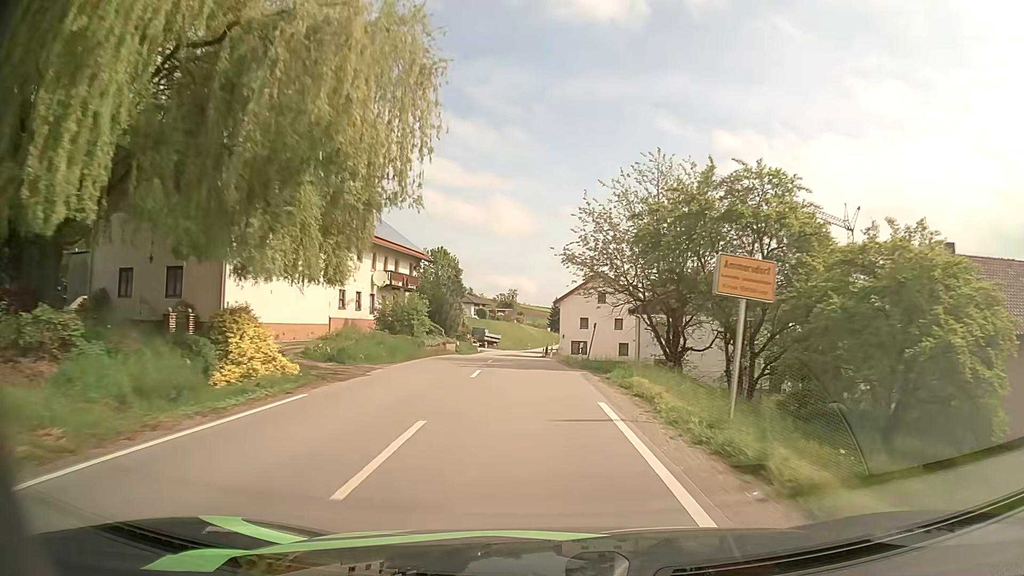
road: secondary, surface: asphalt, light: Day
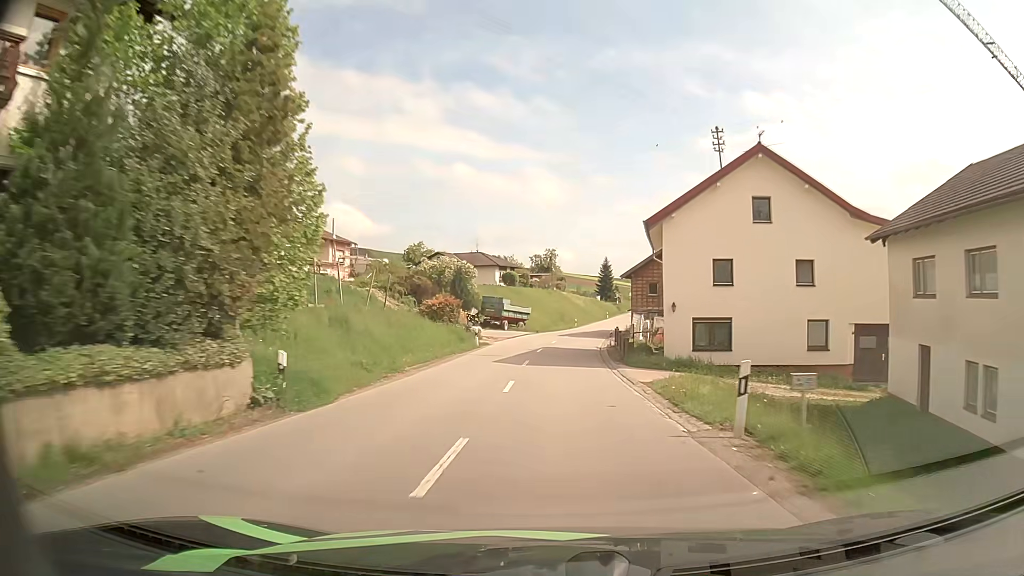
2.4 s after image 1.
(-1.6, +39.1) m; -3°
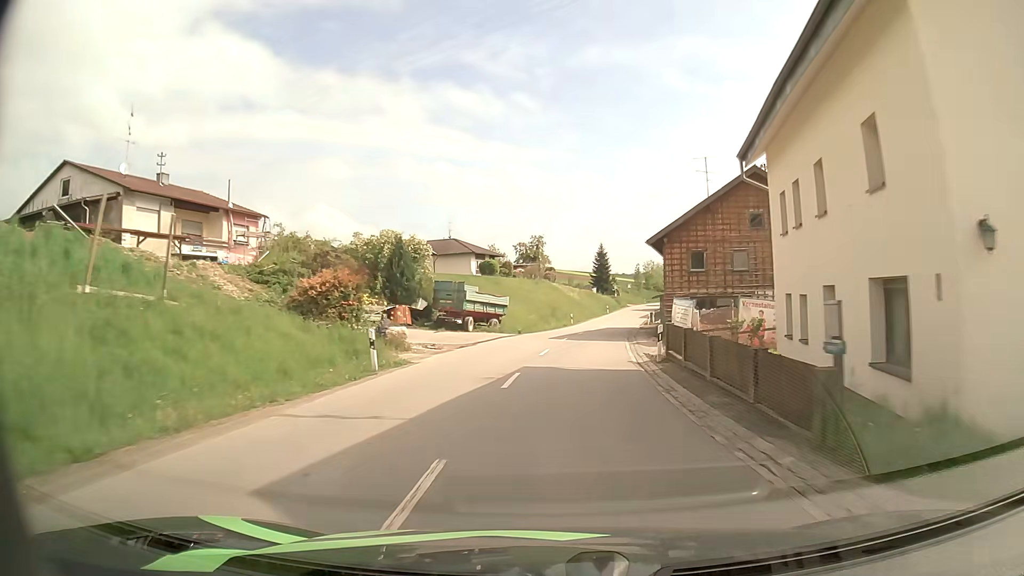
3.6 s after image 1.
(+0.1, +20.0) m; +1°
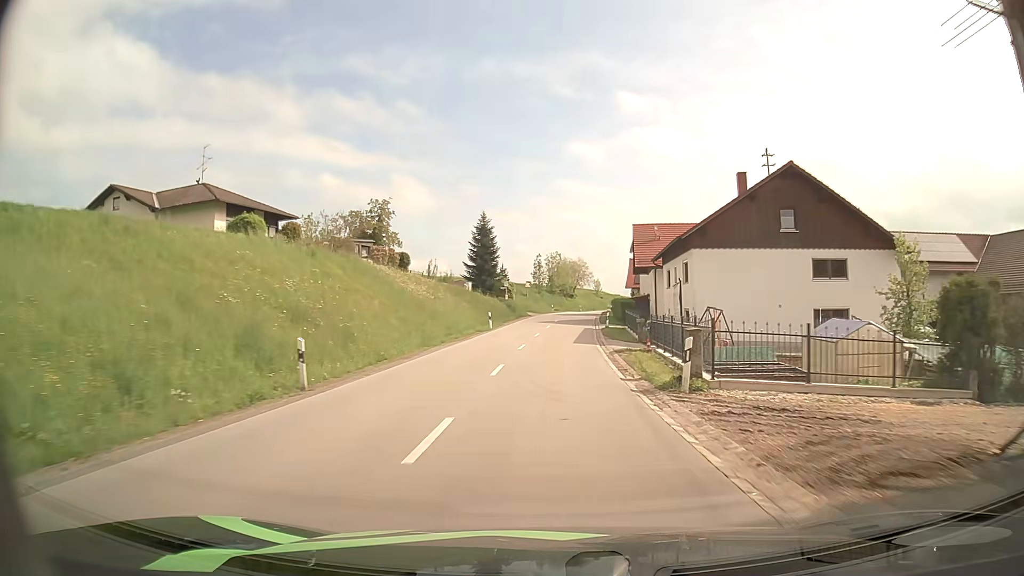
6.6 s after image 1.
(+4.6, +51.5) m; +9°
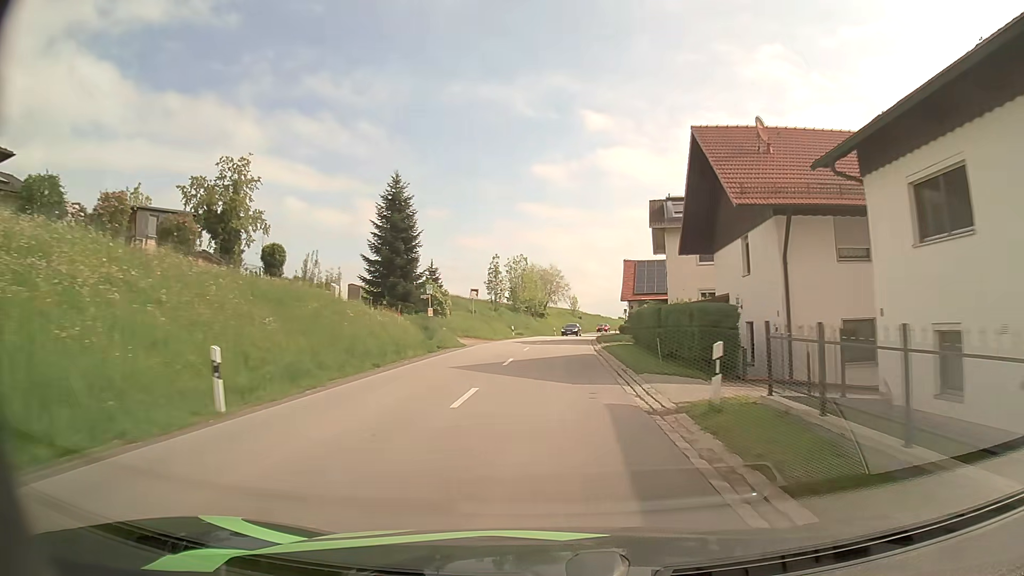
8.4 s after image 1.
(+0.9, +32.2) m; +3°
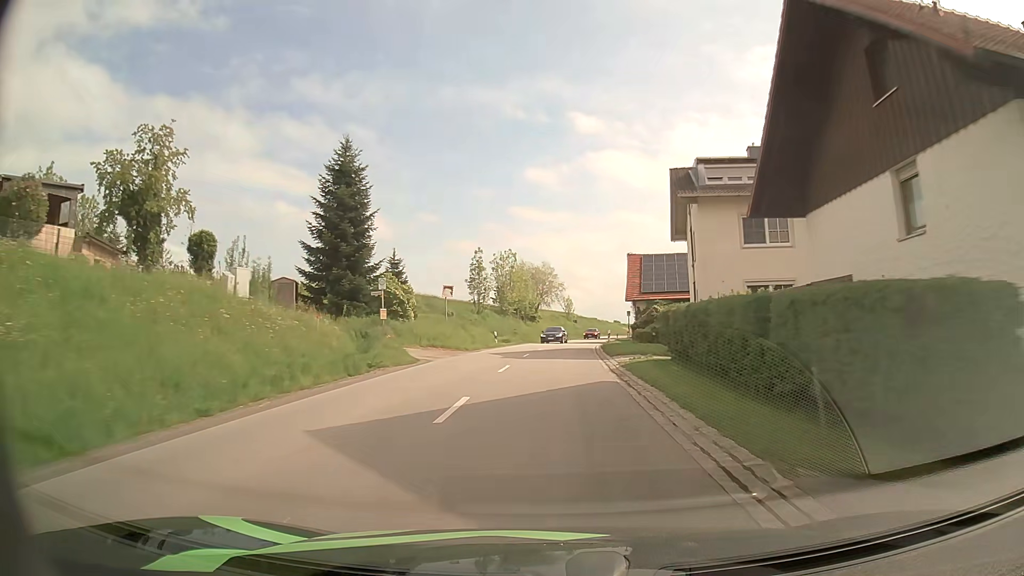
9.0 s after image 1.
(0.0, +10.6) m; +1°
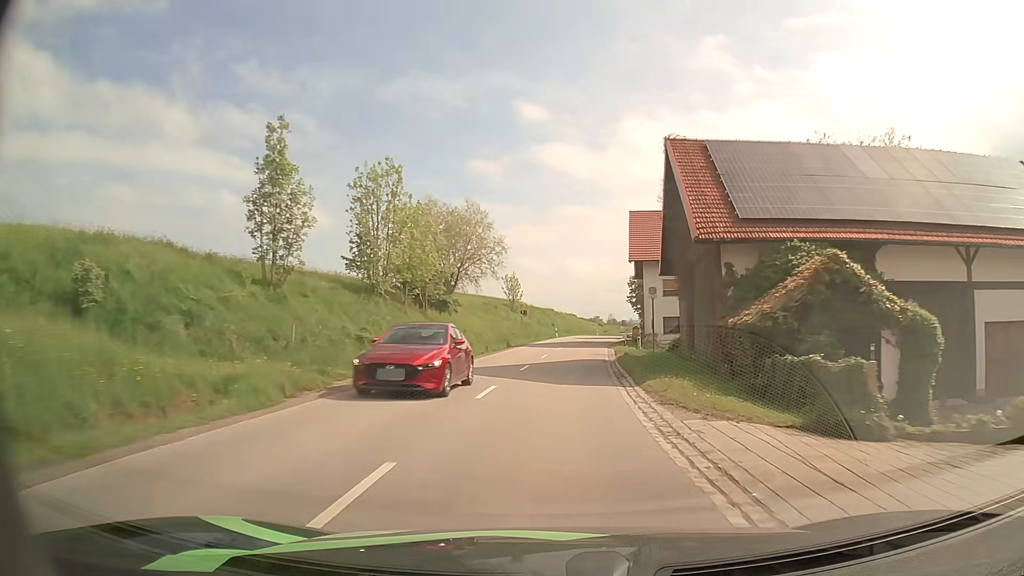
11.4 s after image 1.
(+1.2, +41.3) m; +4°
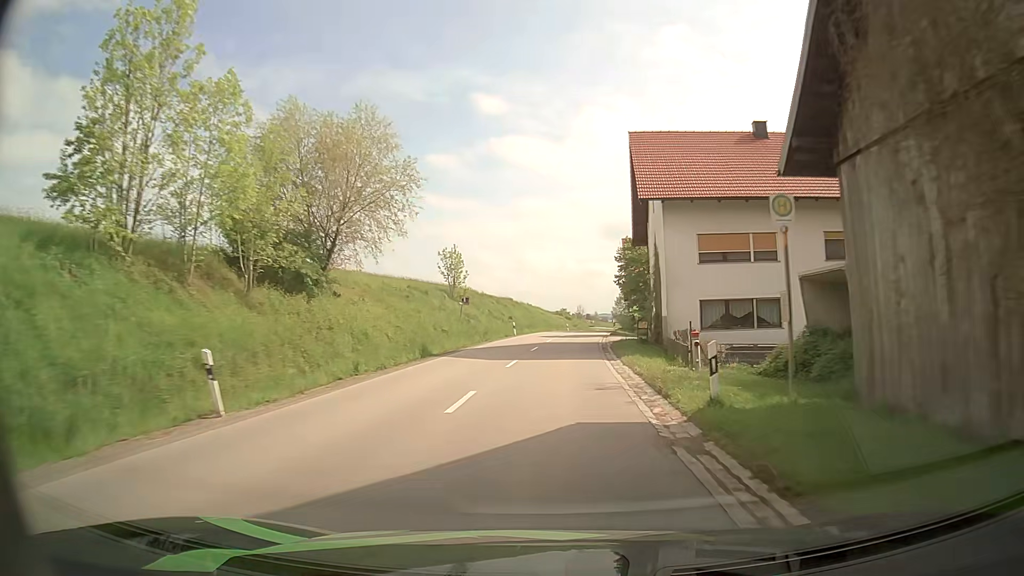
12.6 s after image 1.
(+0.5, +20.9) m; +3°
(0, +10) (0, +20) (+1, +30) (+2, +40) (+3, +50) (+4, +60) (+6, +70) (+7, +80) (+9, +89) (+11, +99) m
